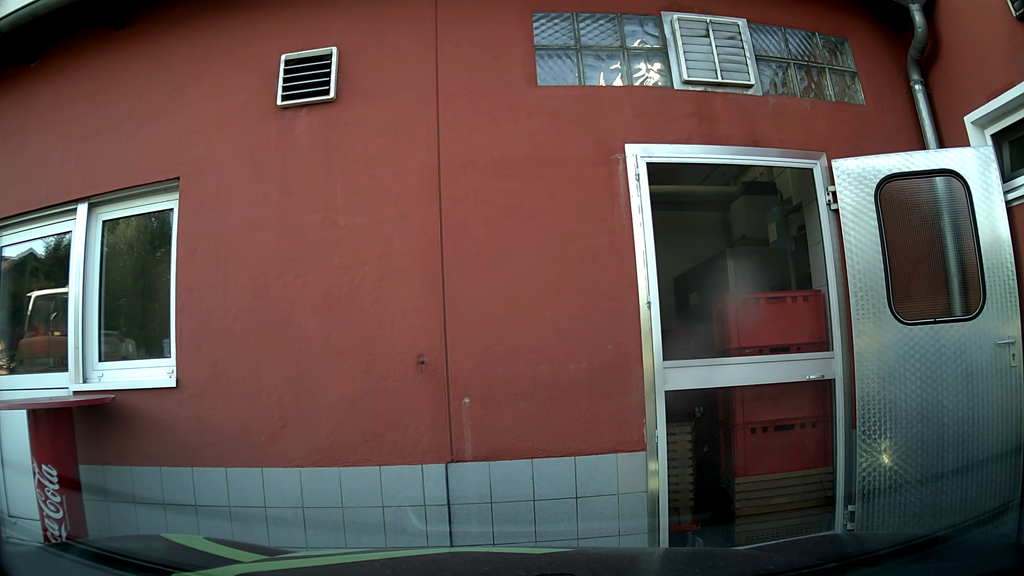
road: tertiary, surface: asphalt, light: Day
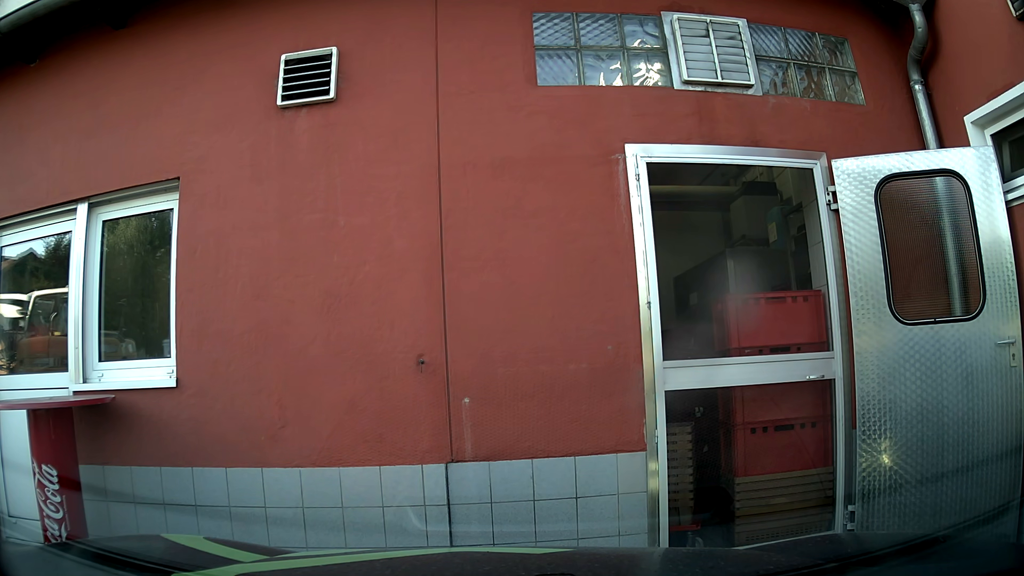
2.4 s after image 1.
(0.0, 0.0) m; 0°
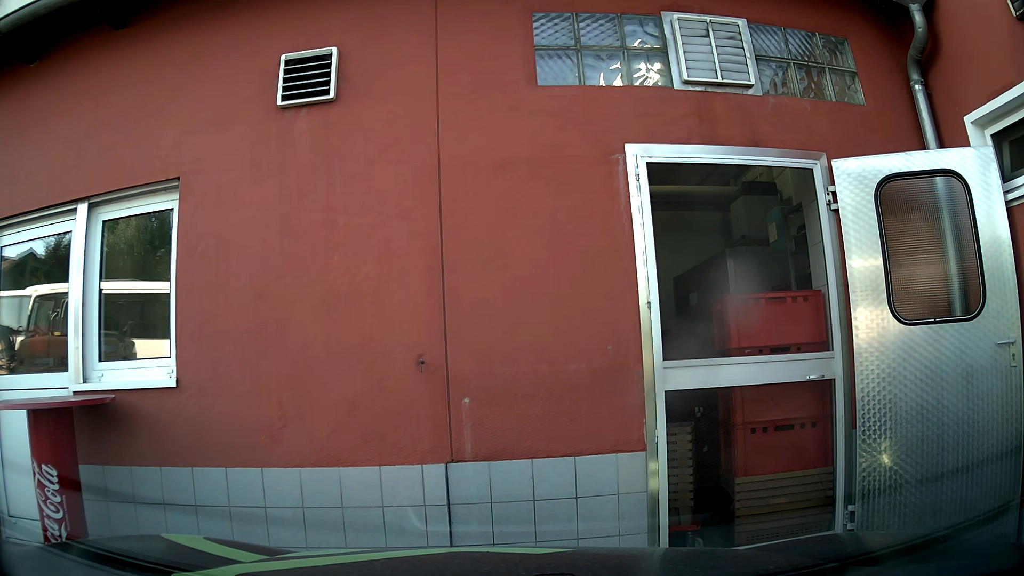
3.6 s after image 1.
(0.0, 0.0) m; 0°
